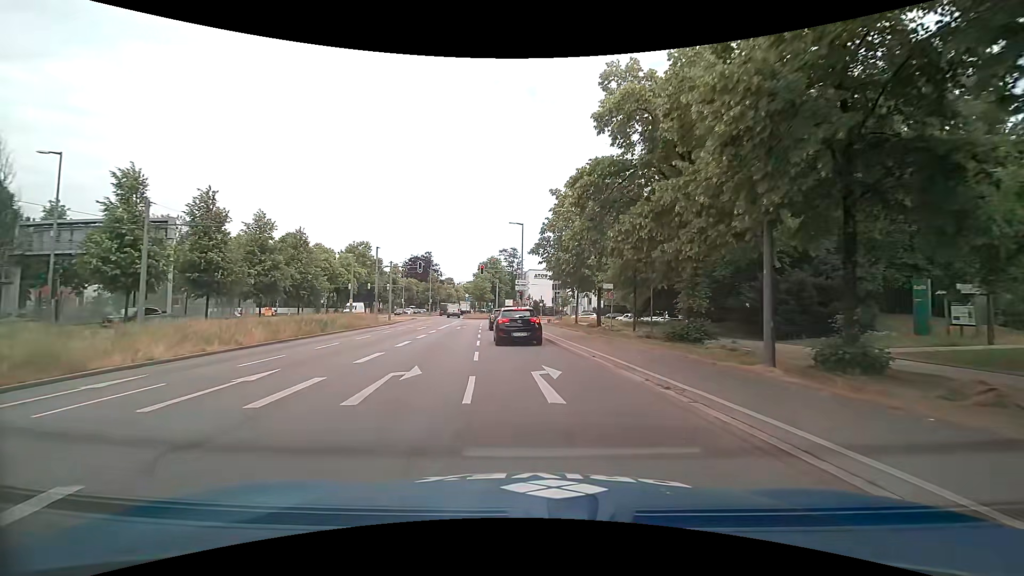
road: primary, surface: asphalt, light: Day
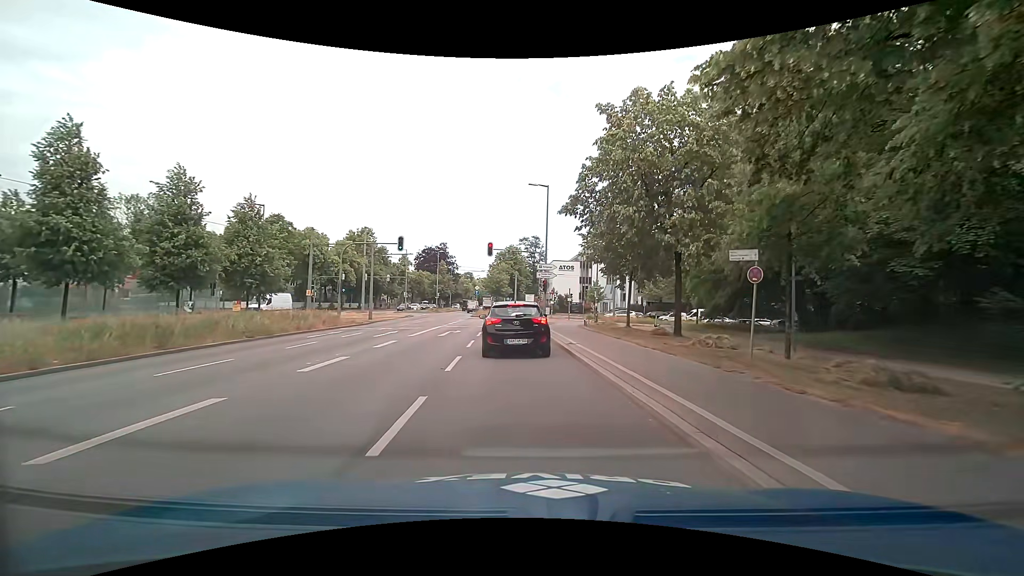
(-0.4, +14.4) m; -2°
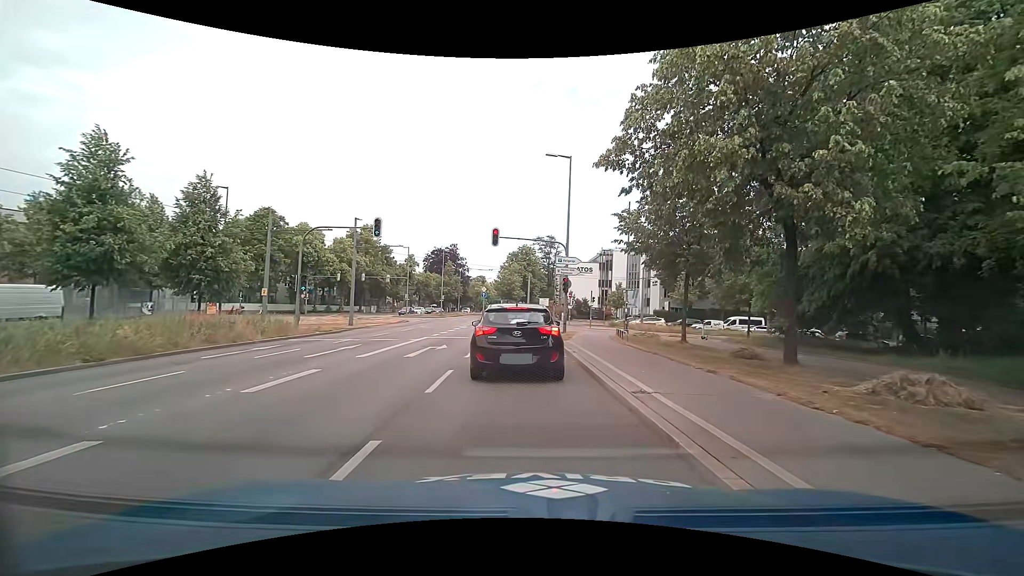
(-0.2, +8.0) m; -3°
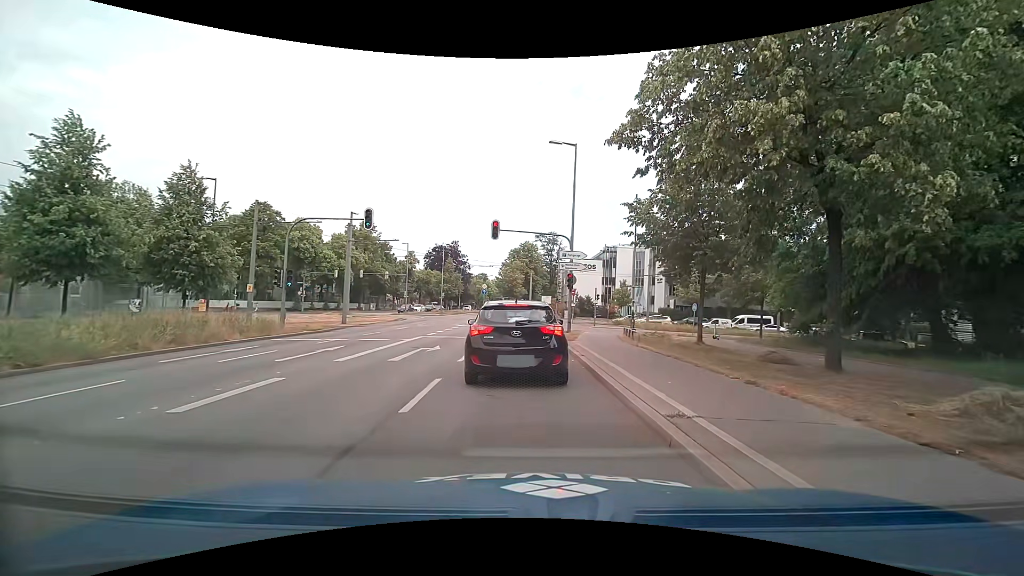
(0.0, +1.7) m; 0°
